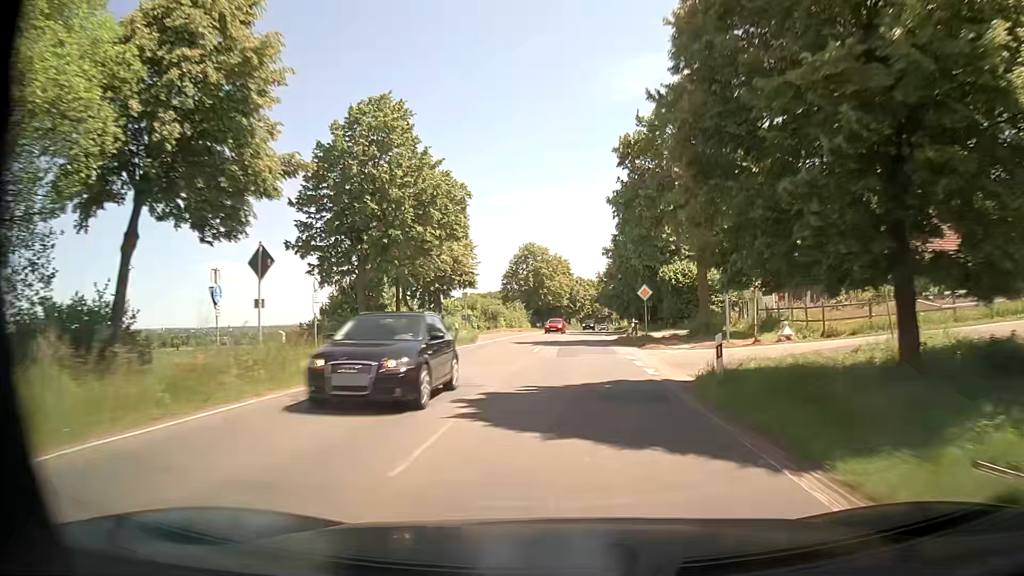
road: secondary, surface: asphalt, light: Day
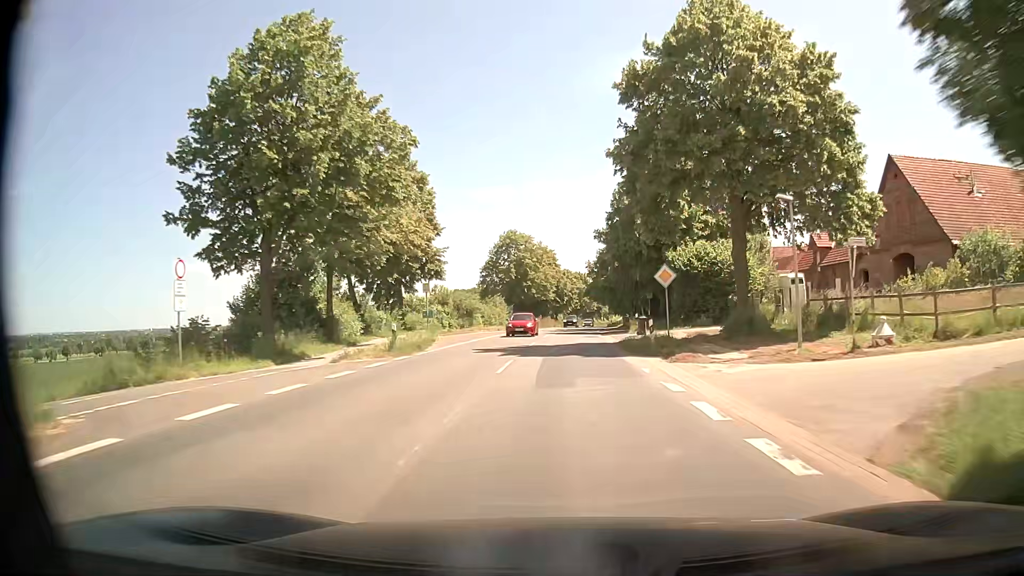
(+0.2, +10.6) m; +2°
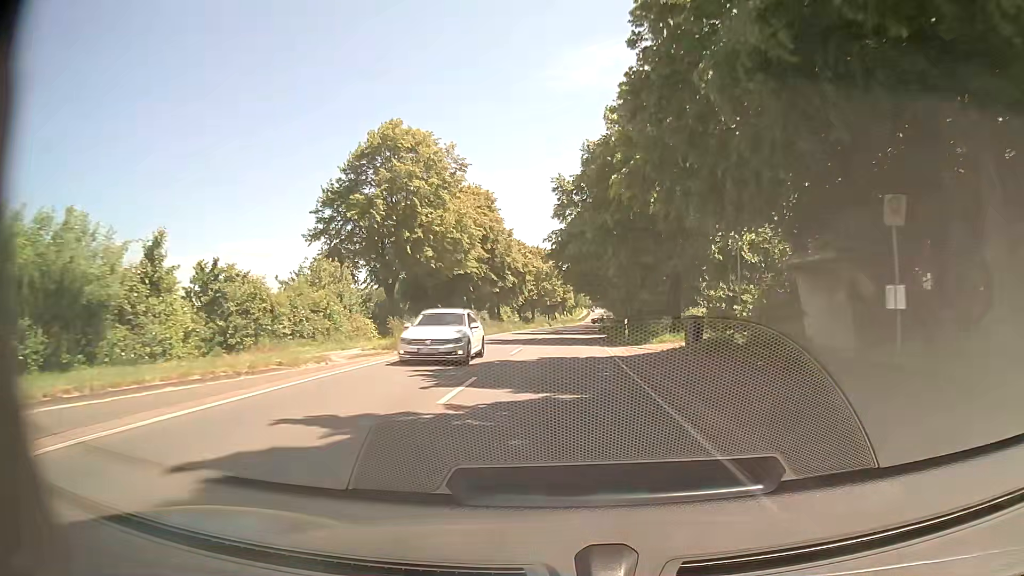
(+1.8, +53.6) m; +3°
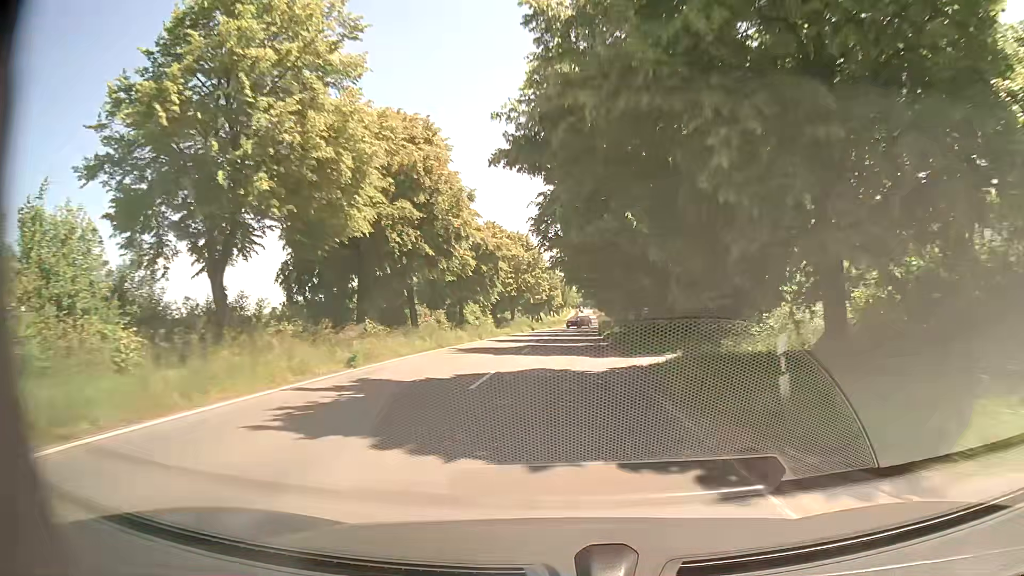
(+0.3, +21.7) m; +1°
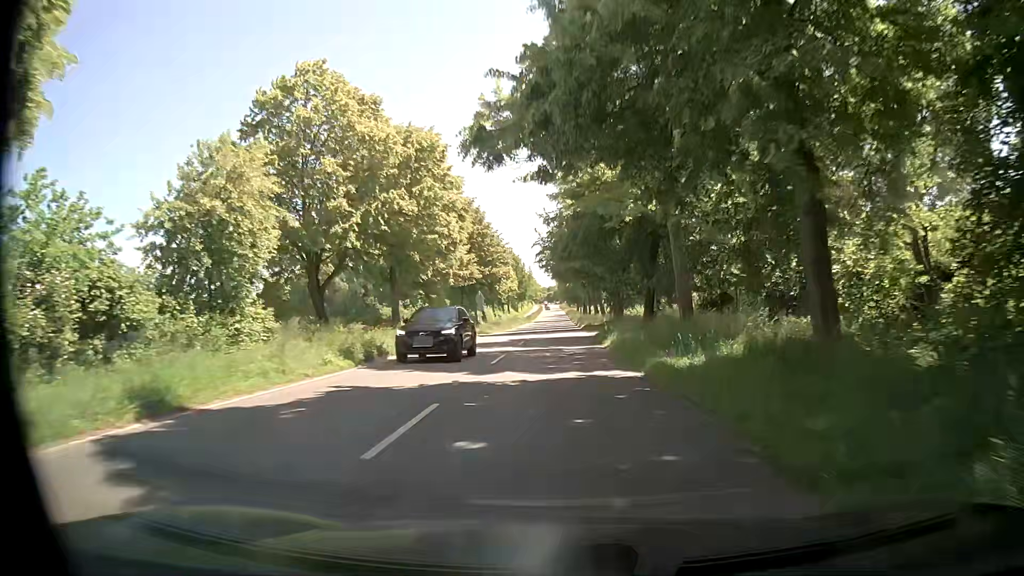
(+1.6, +54.3) m; +3°
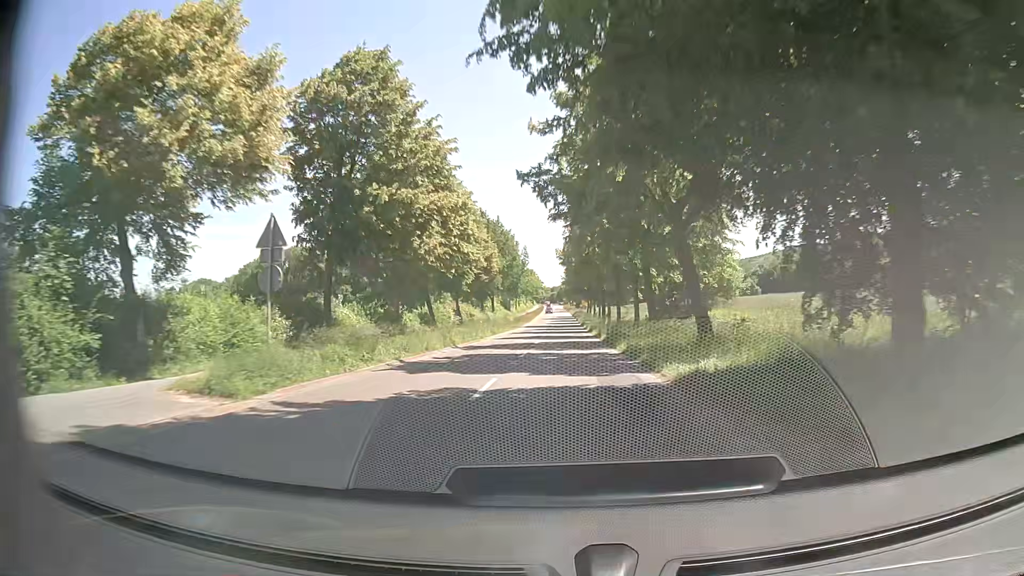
(-0.2, +43.4) m; 0°
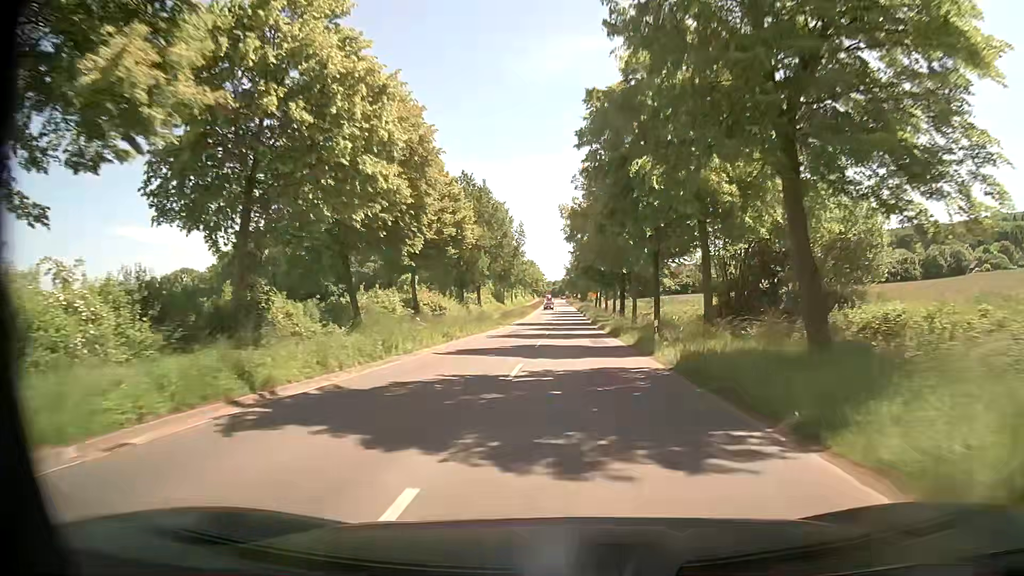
(-0.1, +21.6) m; +1°
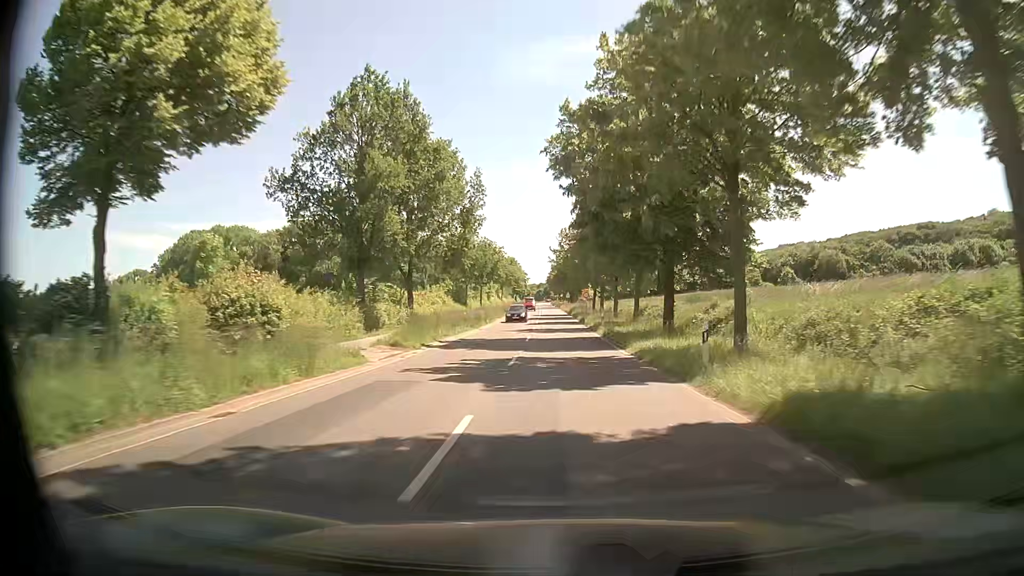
(-0.2, +32.4) m; 0°
